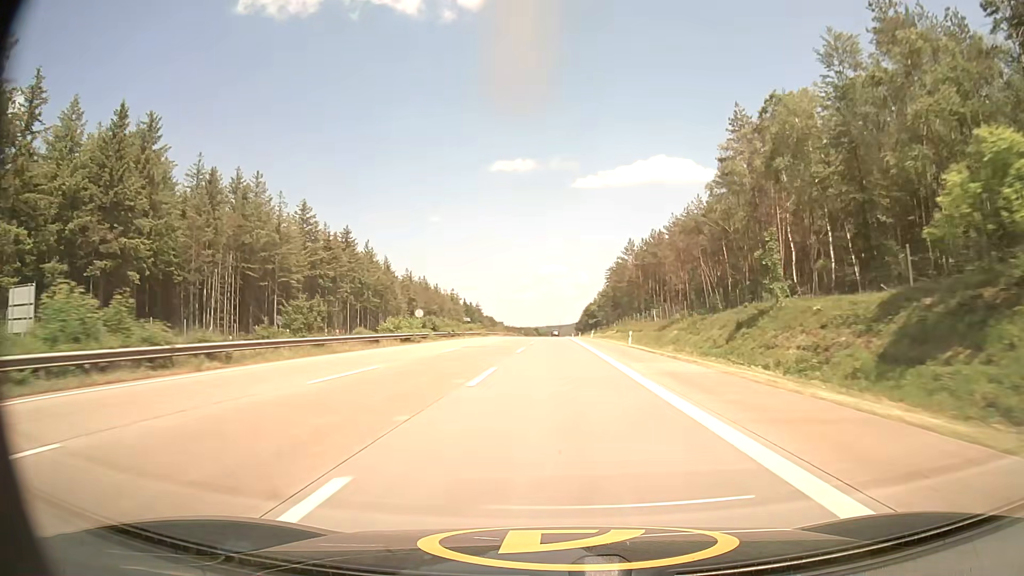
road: motorway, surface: asphalt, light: Day
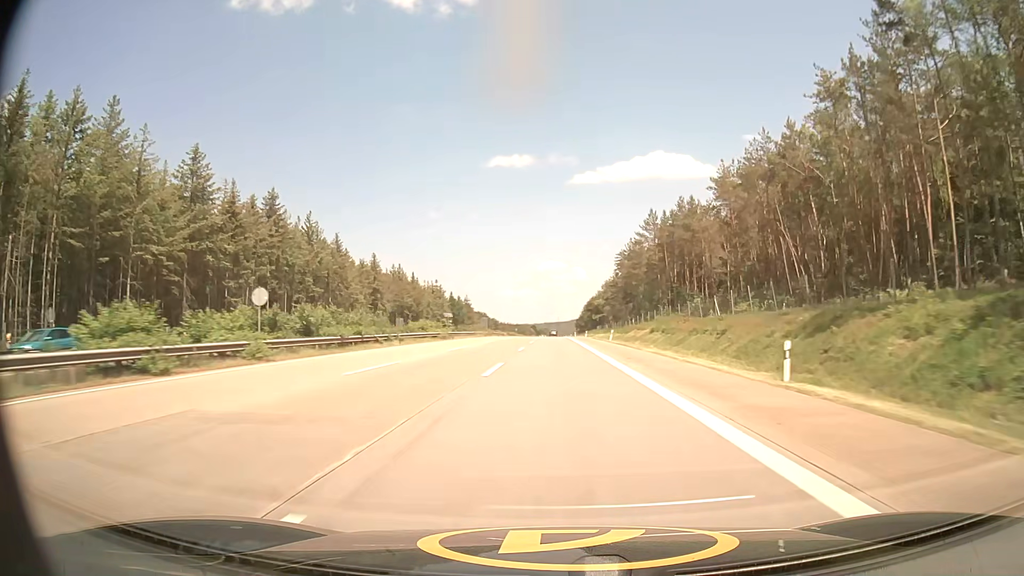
(0.0, +34.8) m; 0°
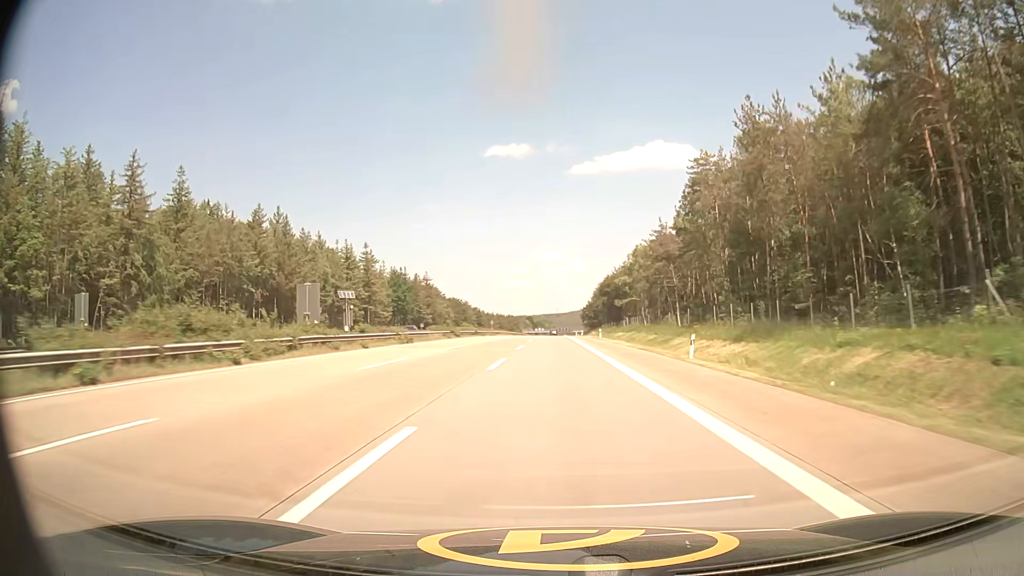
(+0.1, +88.0) m; 0°
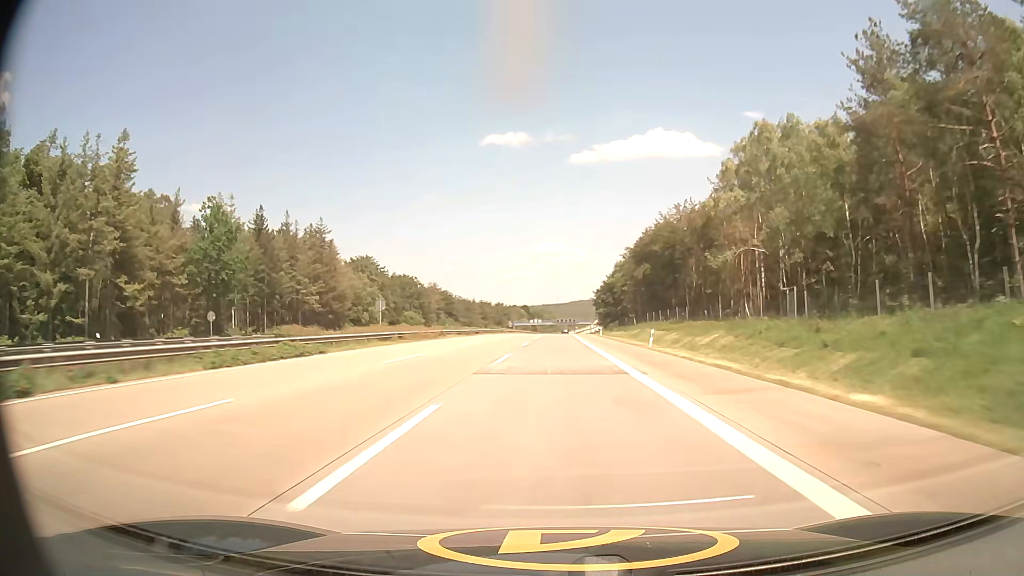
(-0.1, +89.4) m; 0°
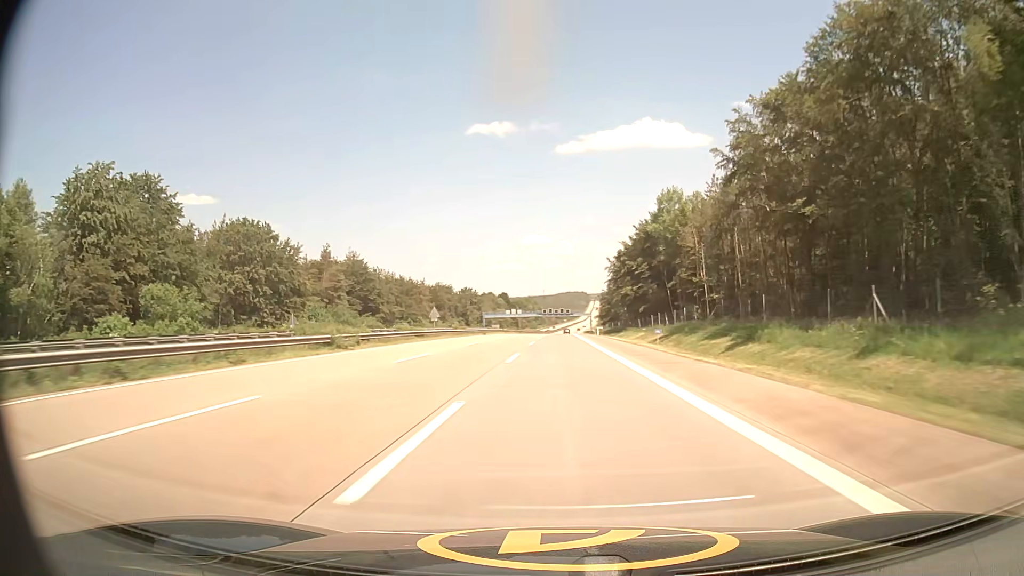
(+0.5, +90.5) m; +1°
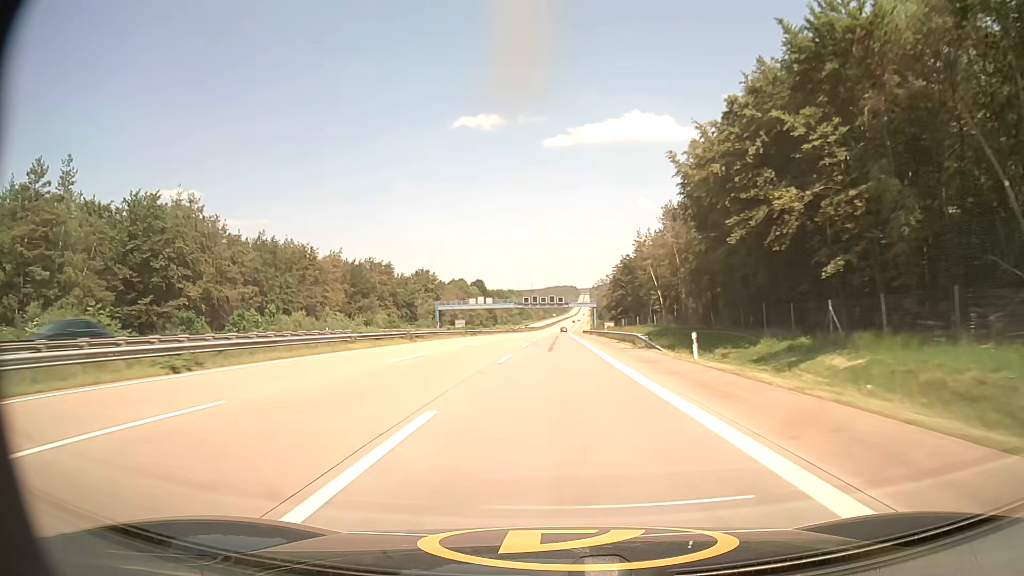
(+0.7, +73.2) m; +1°
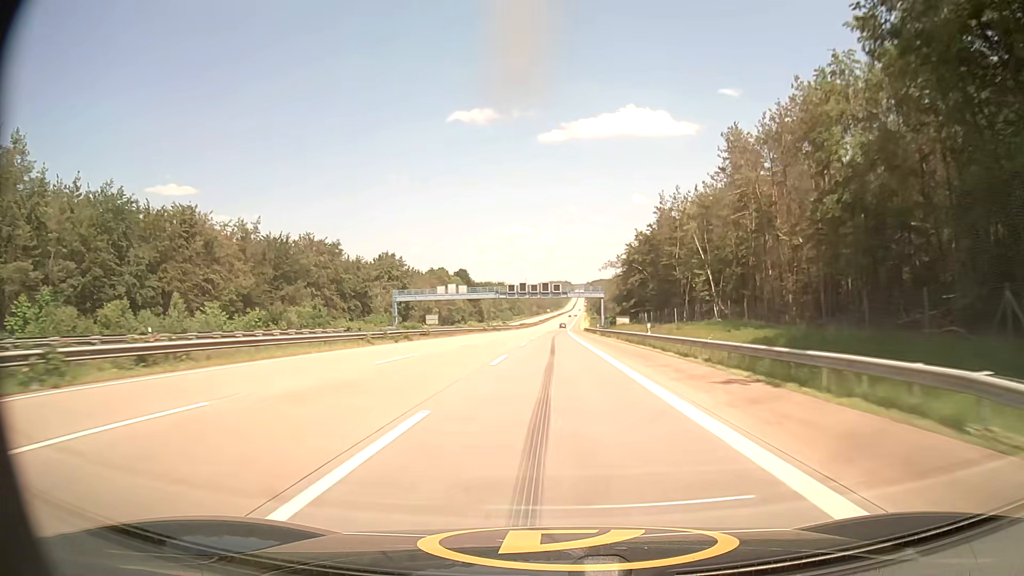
(+0.1, +37.1) m; 0°
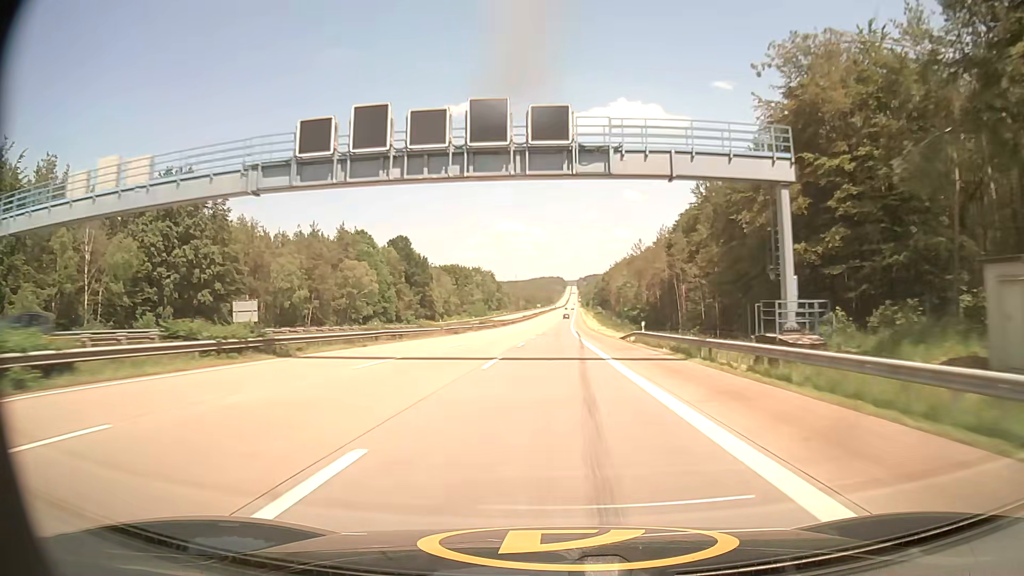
(+0.7, +94.0) m; +1°
(0, +10) (0, +20) (0, +30) (0, +40) (0, +50) (0, +60) (0, +70) (+1, +80) (+1, +90) (+1, +100) m
